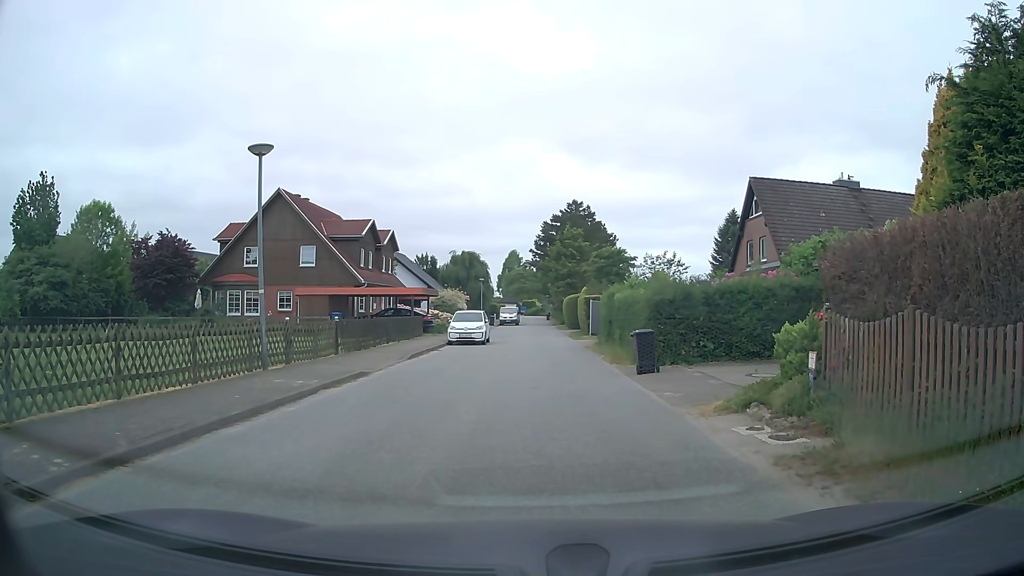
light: Day
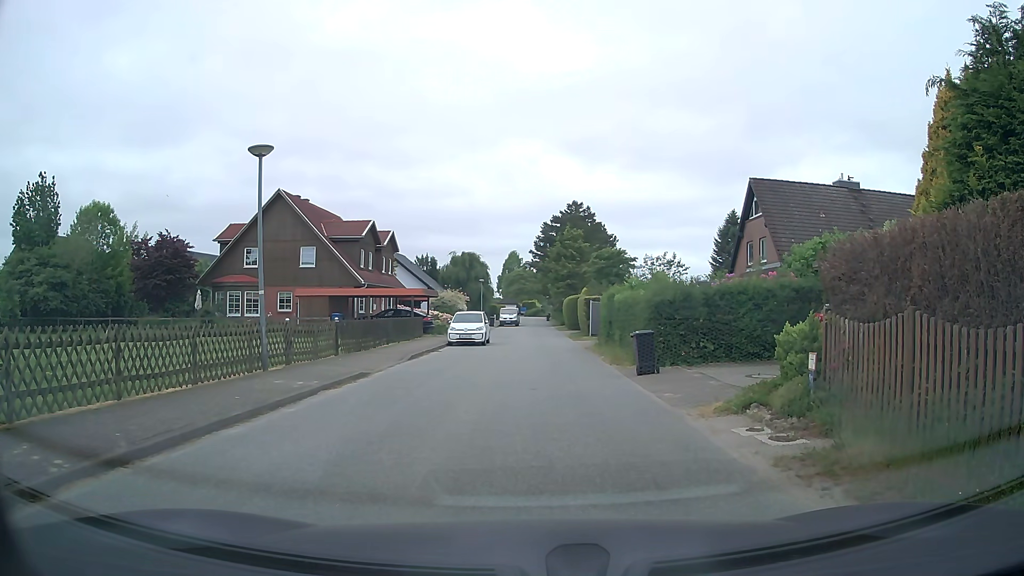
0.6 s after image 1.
(0.0, 0.0) m; 0°
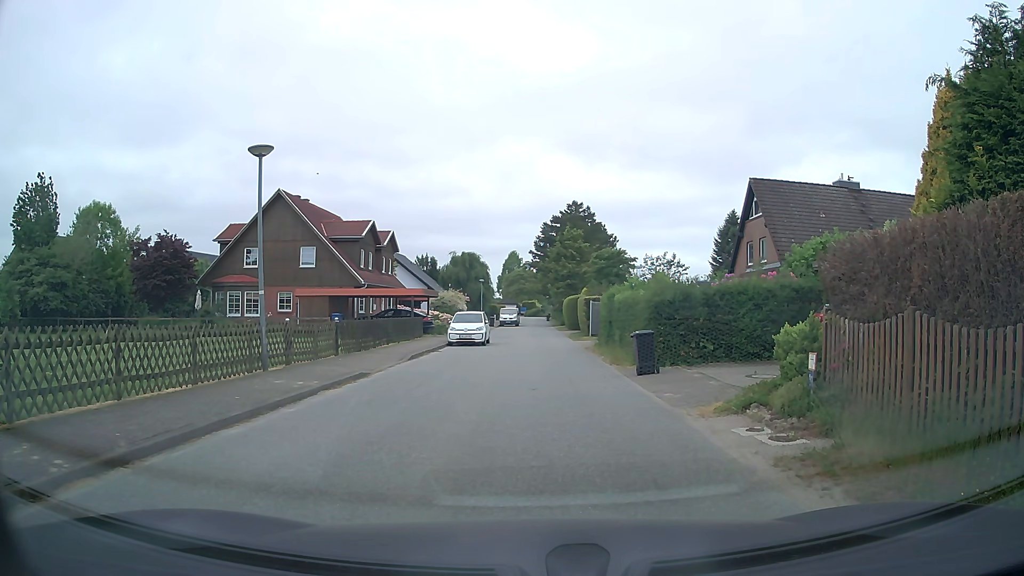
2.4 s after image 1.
(0.0, 0.0) m; 0°
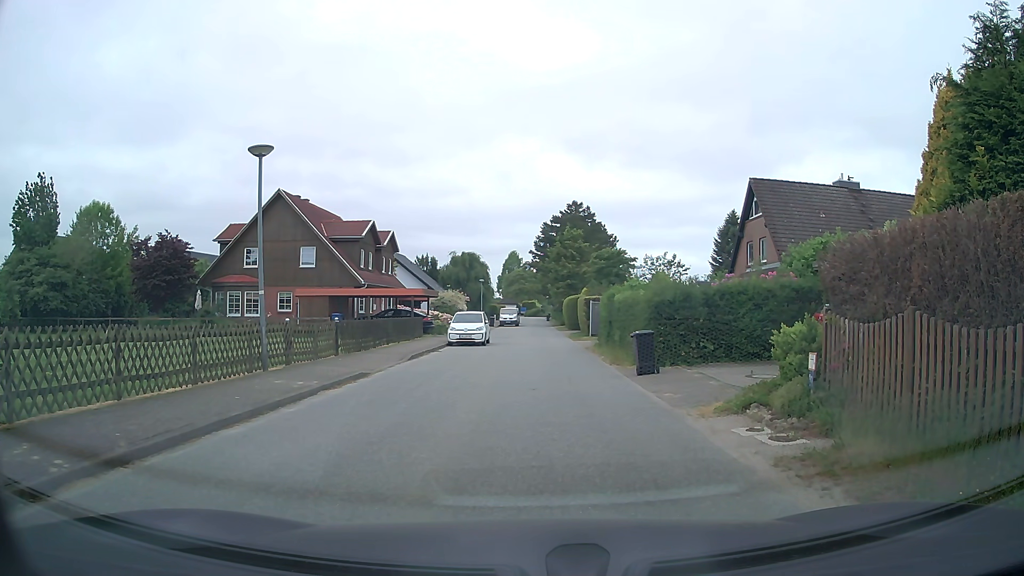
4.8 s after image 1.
(0.0, 0.0) m; 0°
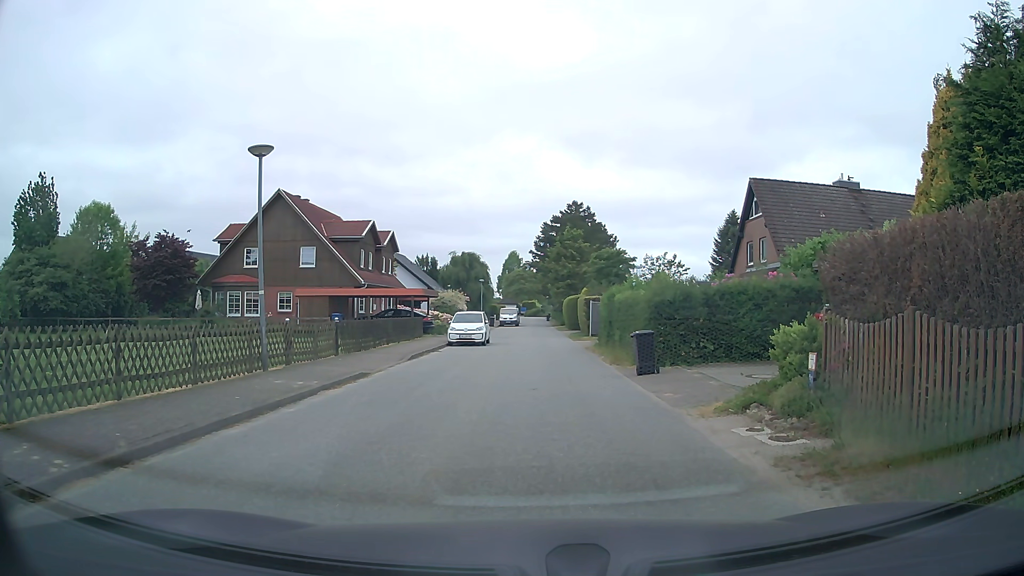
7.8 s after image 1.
(0.0, 0.0) m; 0°
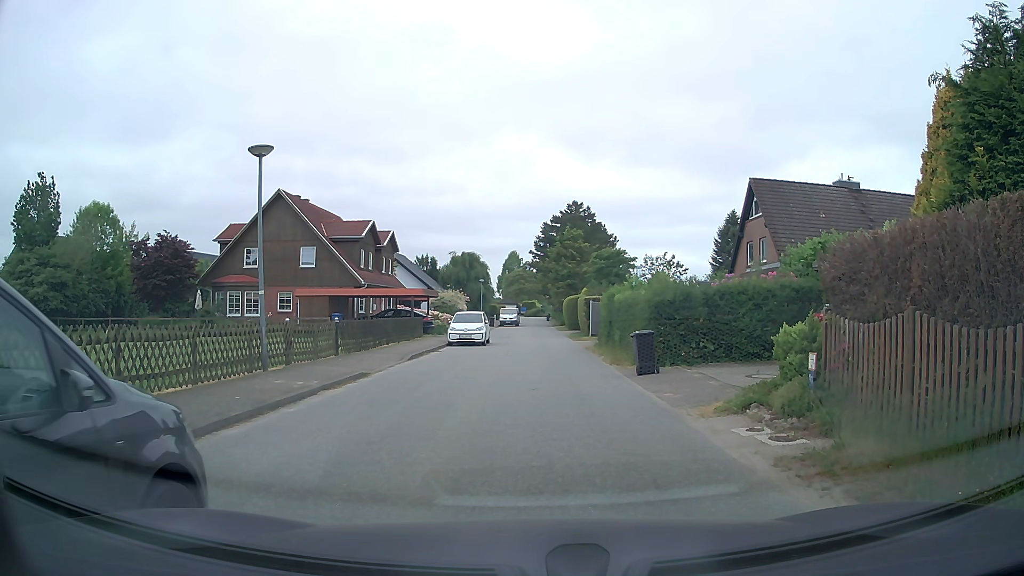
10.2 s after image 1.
(0.0, 0.0) m; 0°
